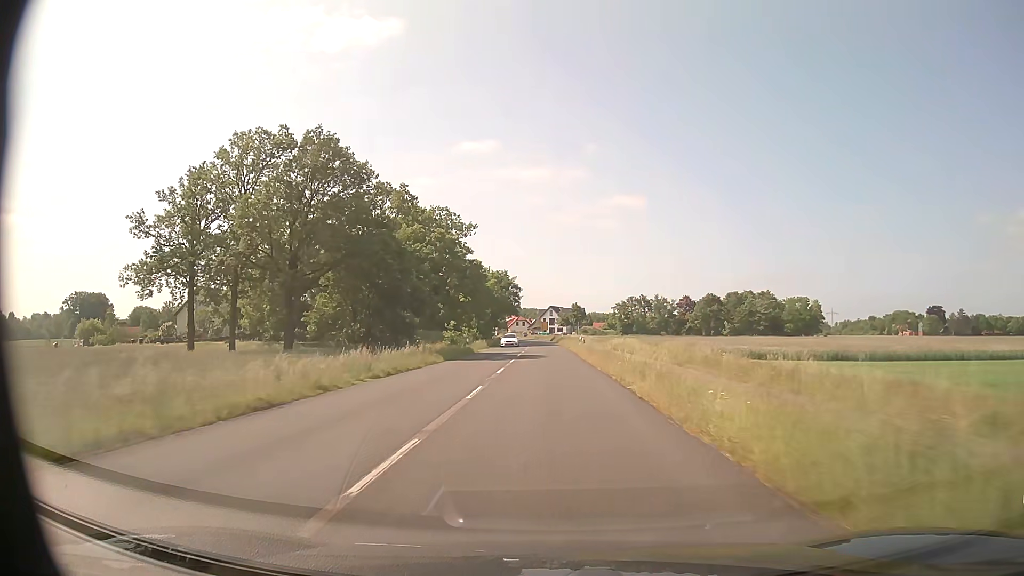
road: secondary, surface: asphalt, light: Day
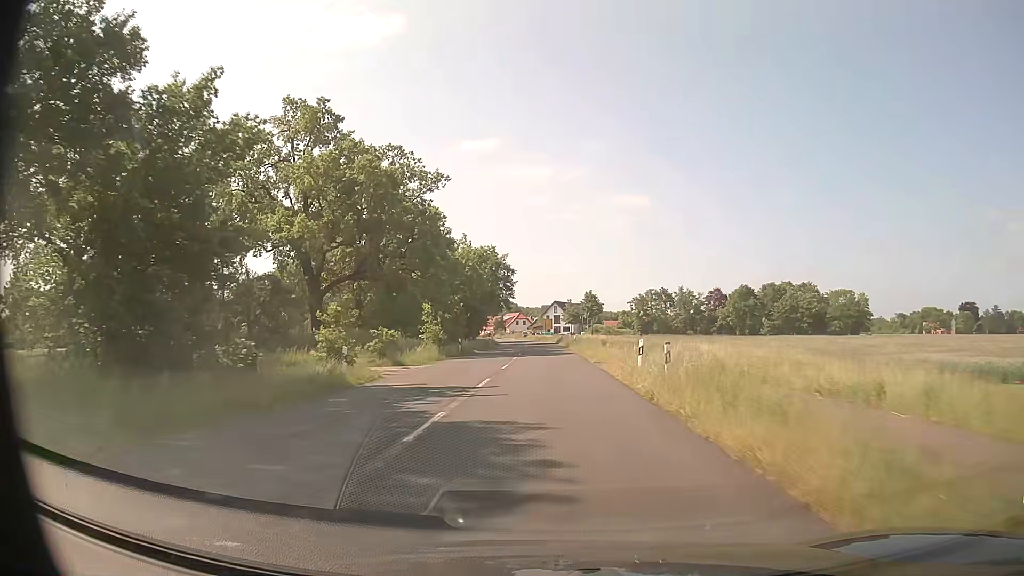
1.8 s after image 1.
(-0.1, +33.4) m; -1°
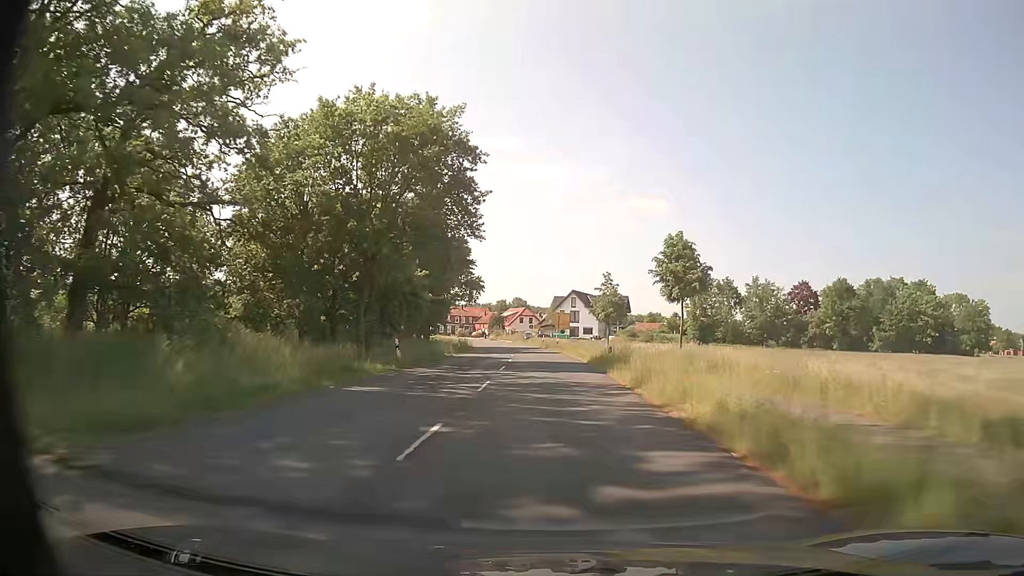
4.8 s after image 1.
(-0.3, +55.5) m; -1°
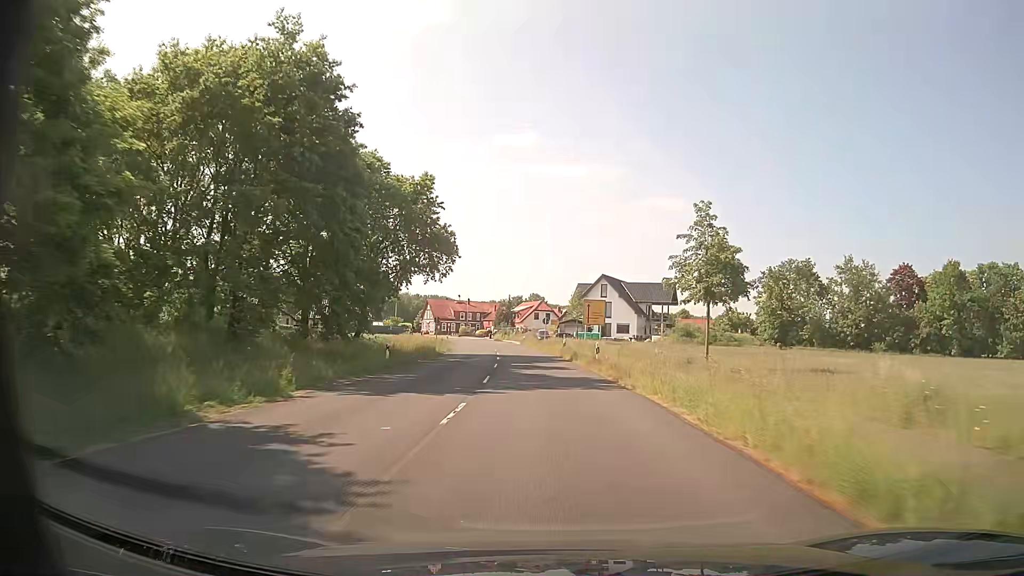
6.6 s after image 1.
(-0.3, +33.2) m; -2°
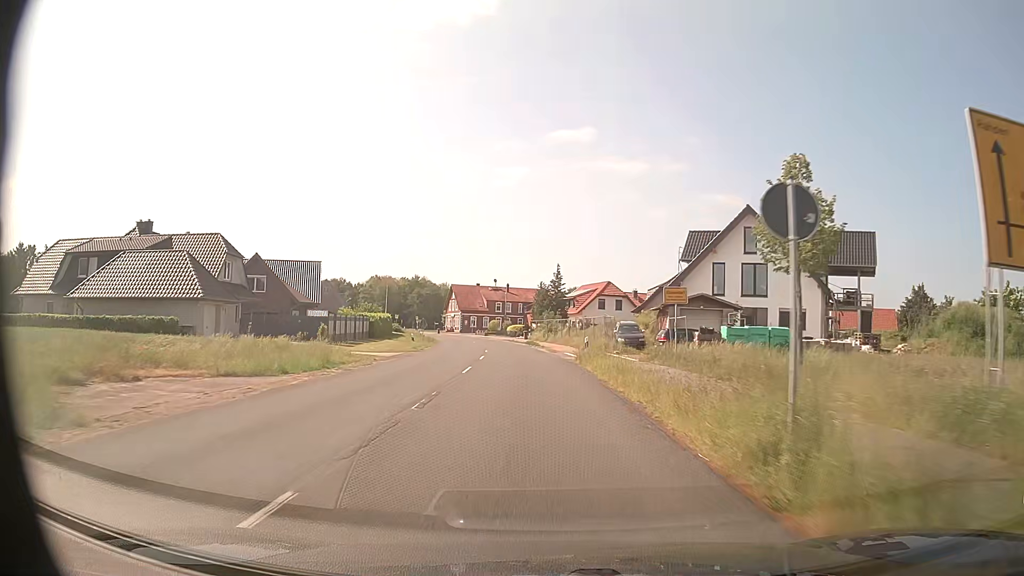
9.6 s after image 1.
(-1.8, +52.6) m; -5°
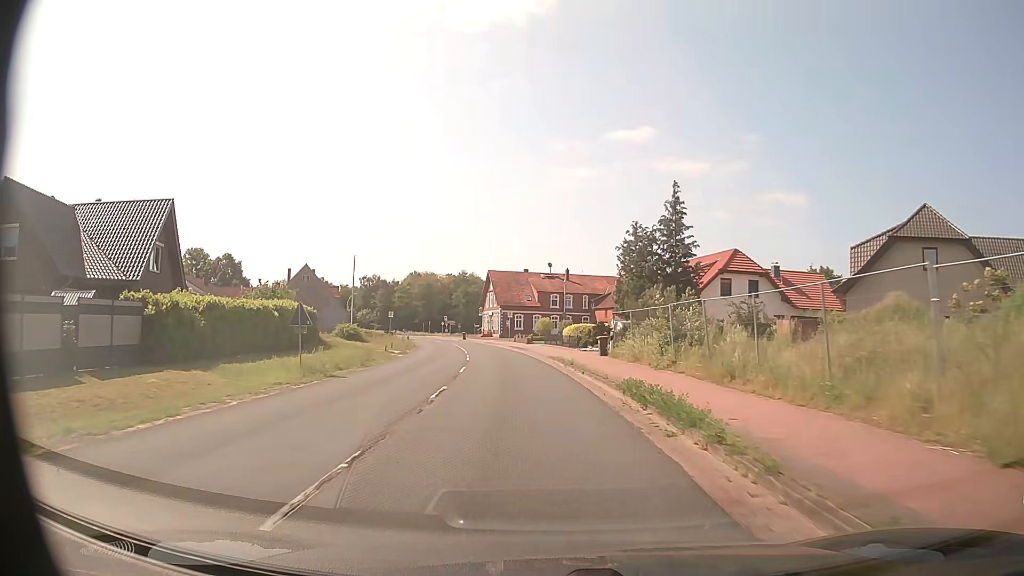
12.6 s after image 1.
(-1.9, +42.6) m; -6°
